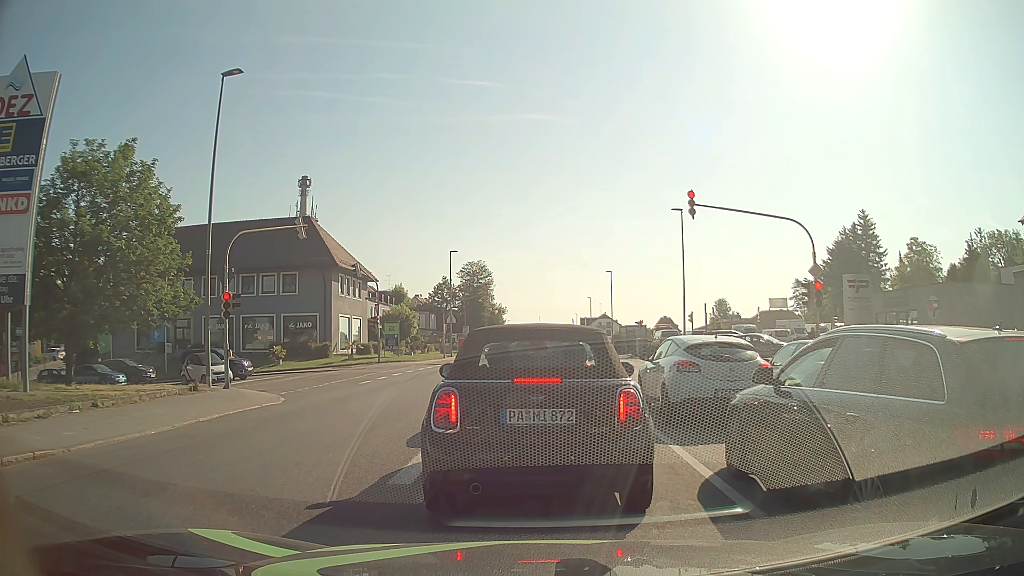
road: tertiary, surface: asphalt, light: Day
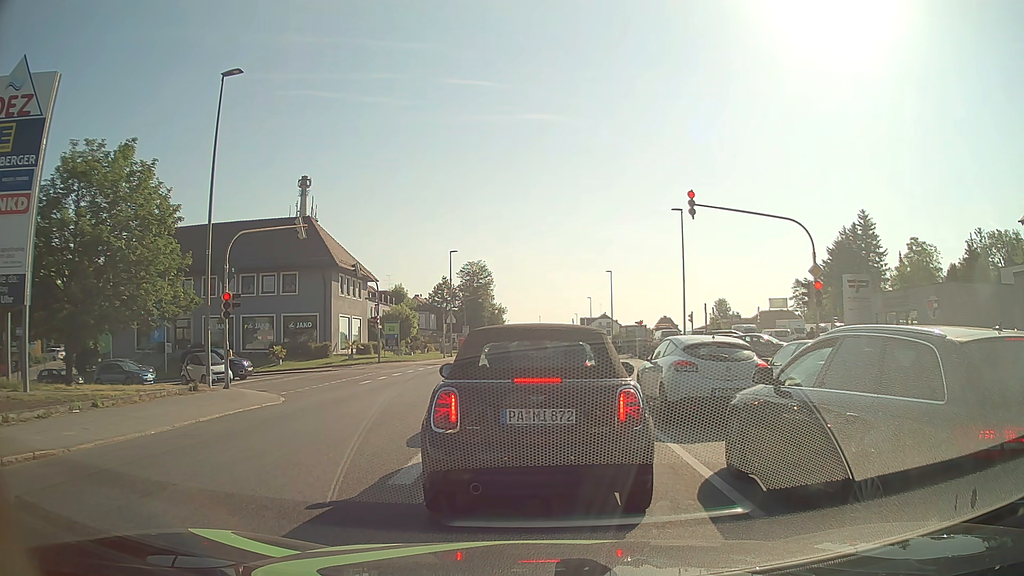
(0.0, 0.0) m; 0°
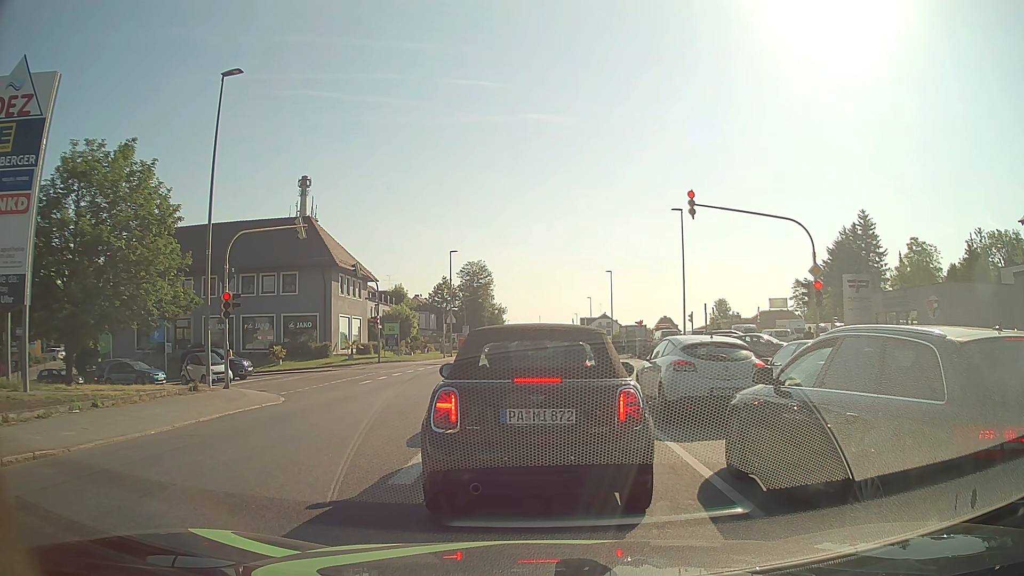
(0.0, 0.0) m; 0°
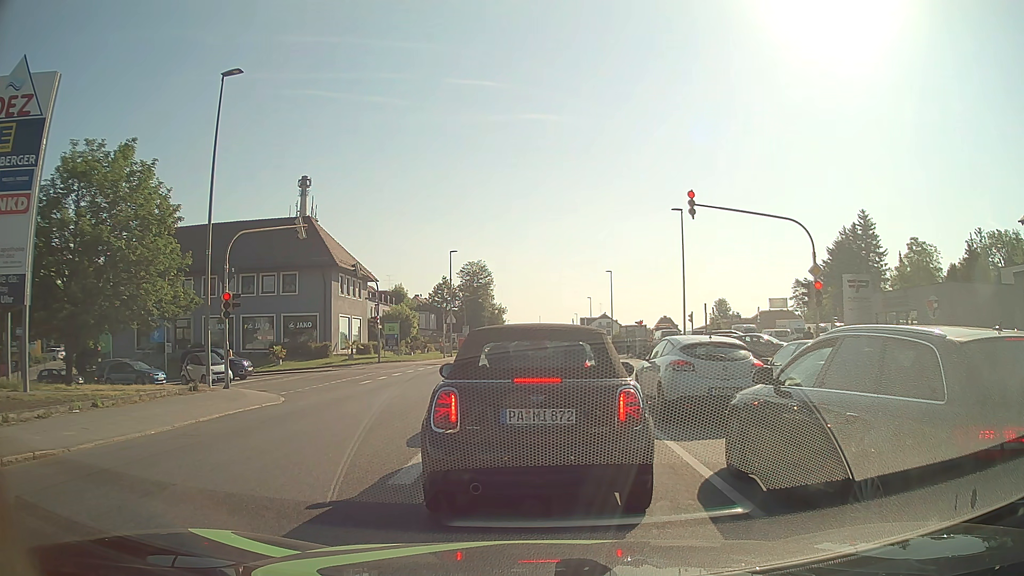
(0.0, 0.0) m; 0°
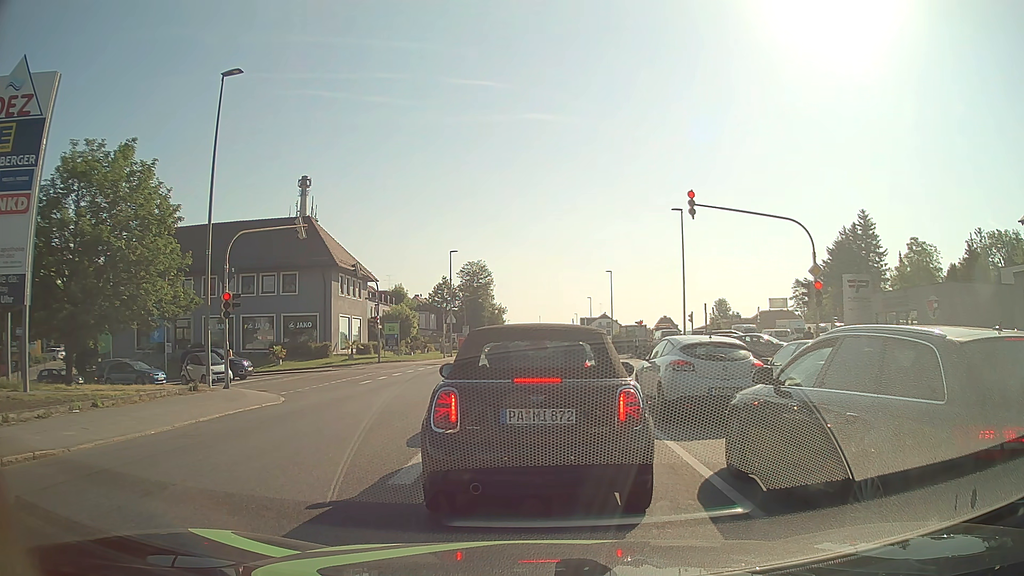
(0.0, 0.0) m; 0°
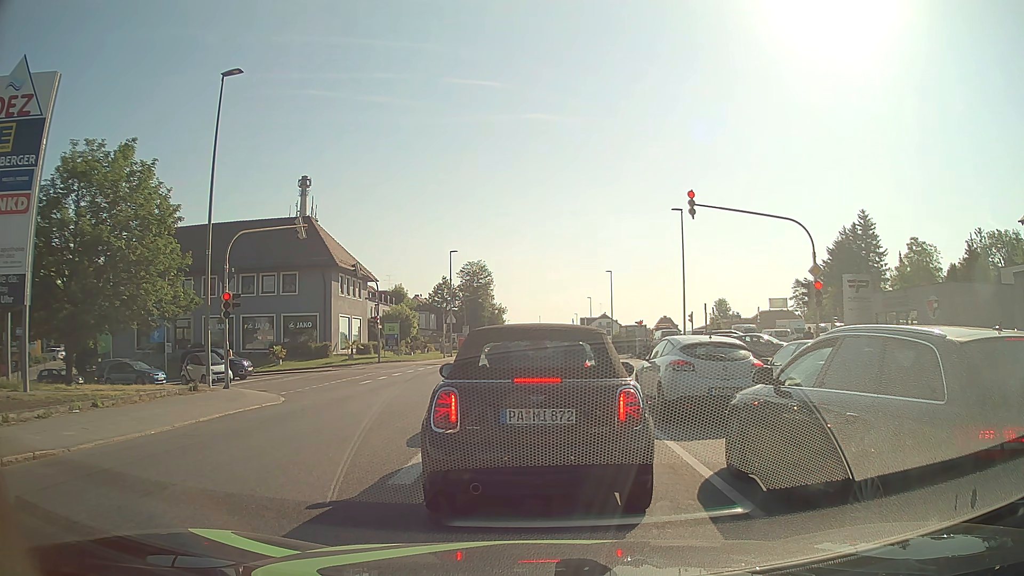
(0.0, 0.0) m; 0°
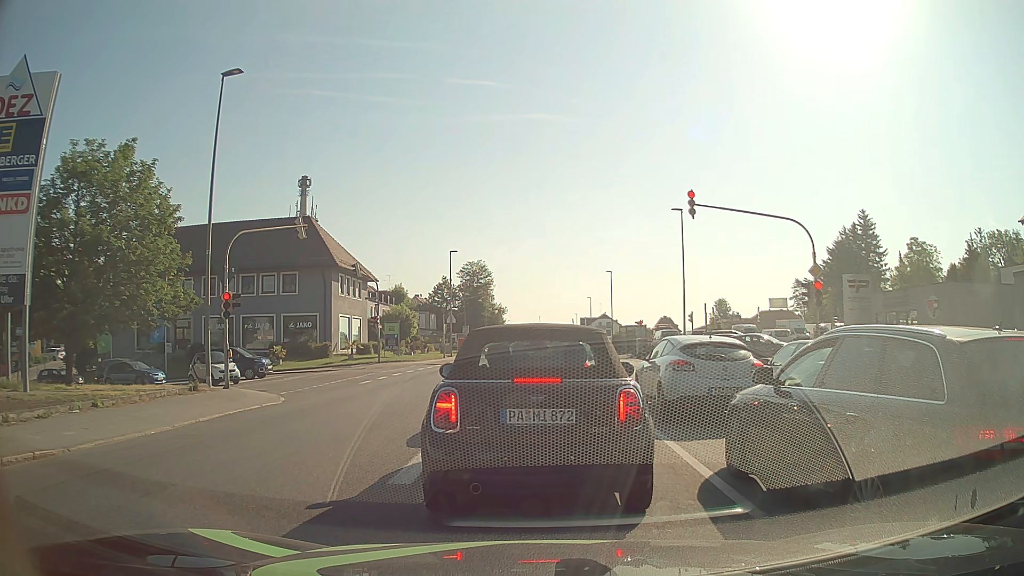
(0.0, 0.0) m; 0°
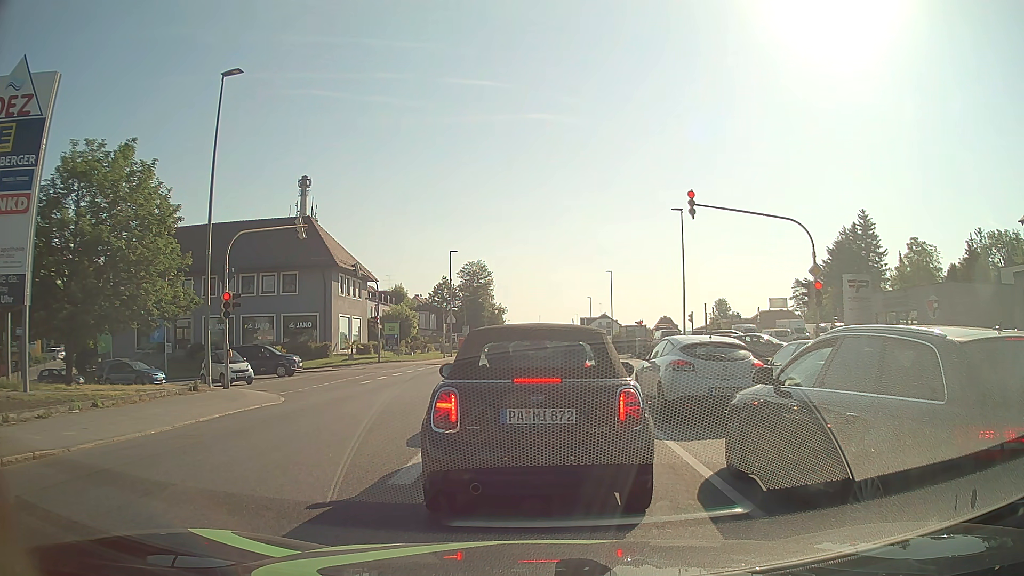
(0.0, 0.0) m; 0°
